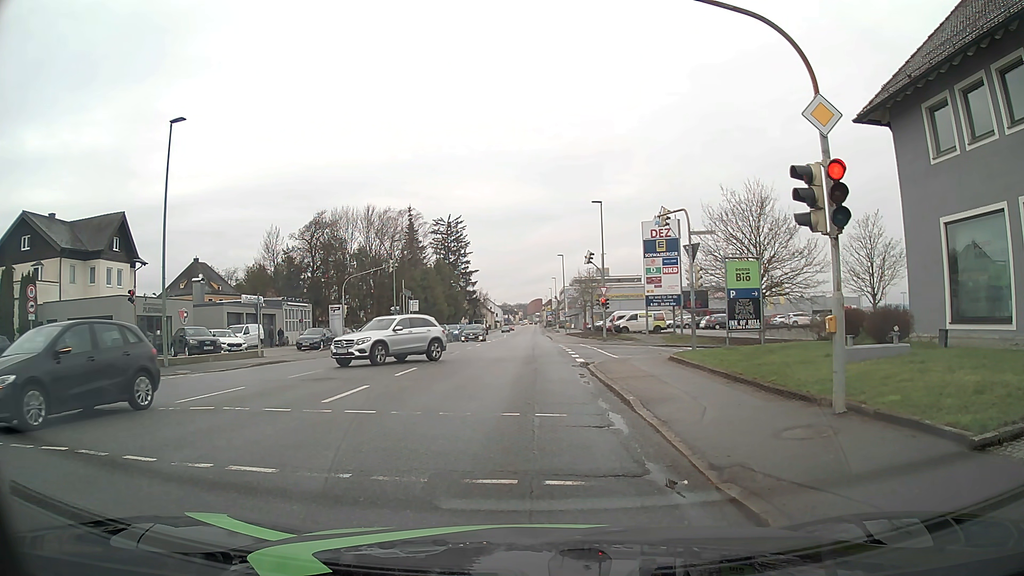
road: tertiary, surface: asphalt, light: Day
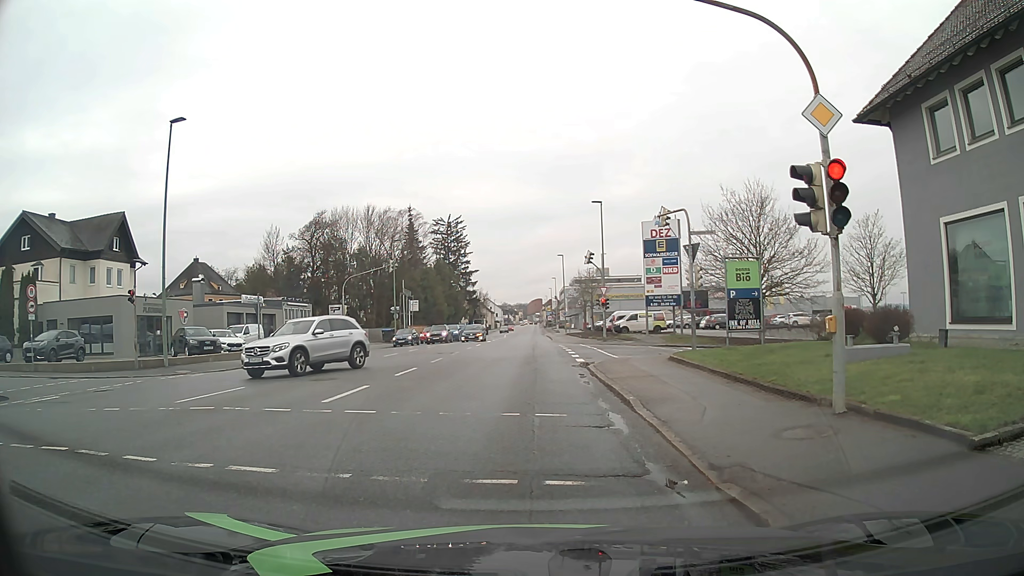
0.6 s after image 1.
(0.0, 0.0) m; 0°
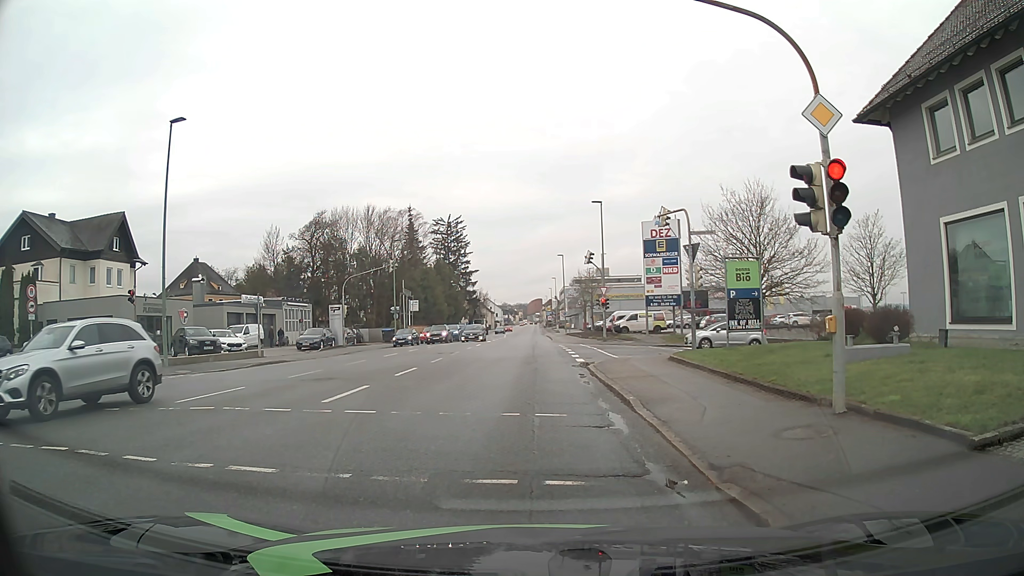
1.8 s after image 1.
(0.0, 0.0) m; 0°
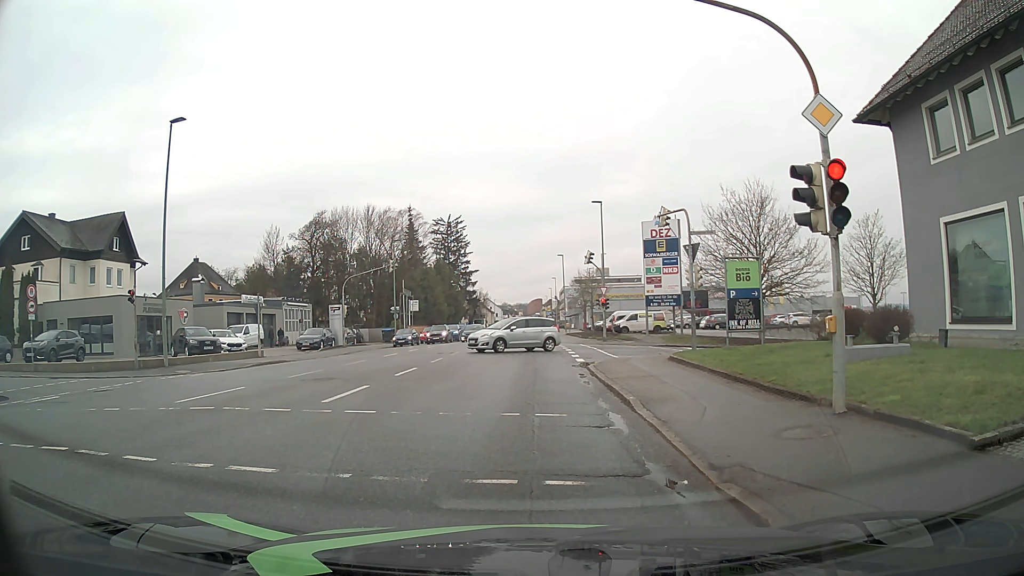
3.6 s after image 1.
(0.0, 0.0) m; 0°
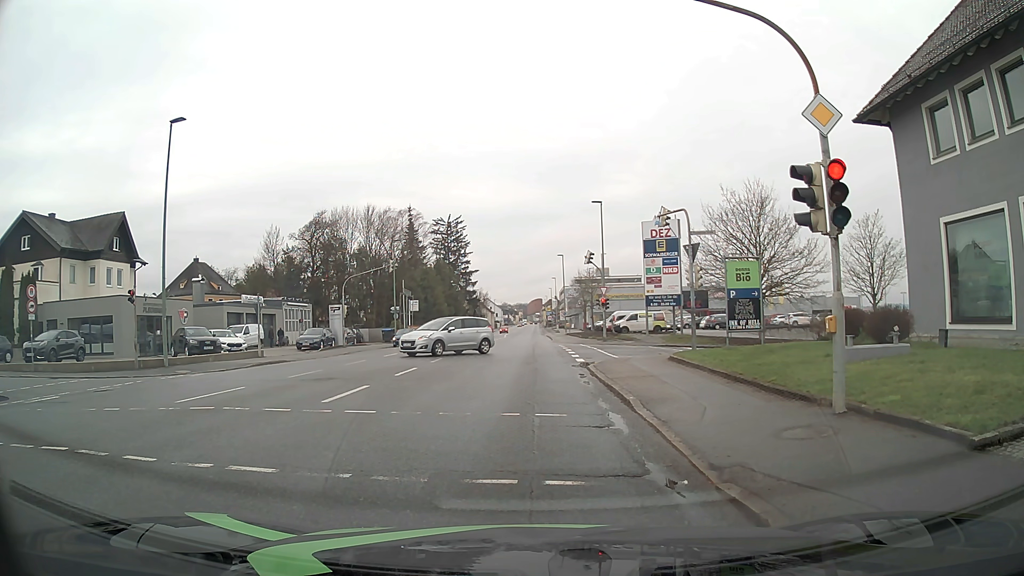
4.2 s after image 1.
(0.0, 0.0) m; 0°
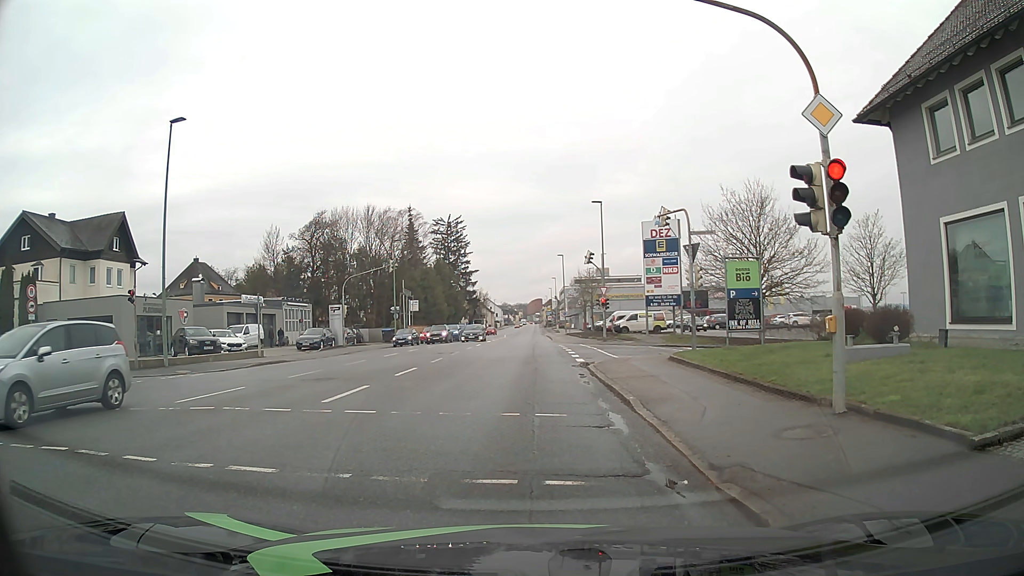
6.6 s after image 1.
(0.0, 0.0) m; 0°
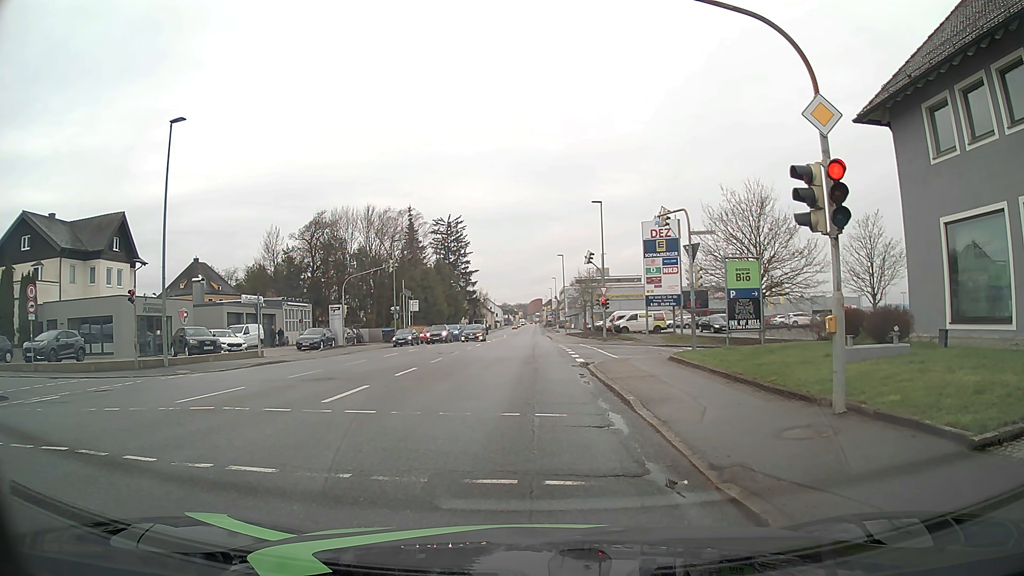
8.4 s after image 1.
(0.0, 0.0) m; 0°
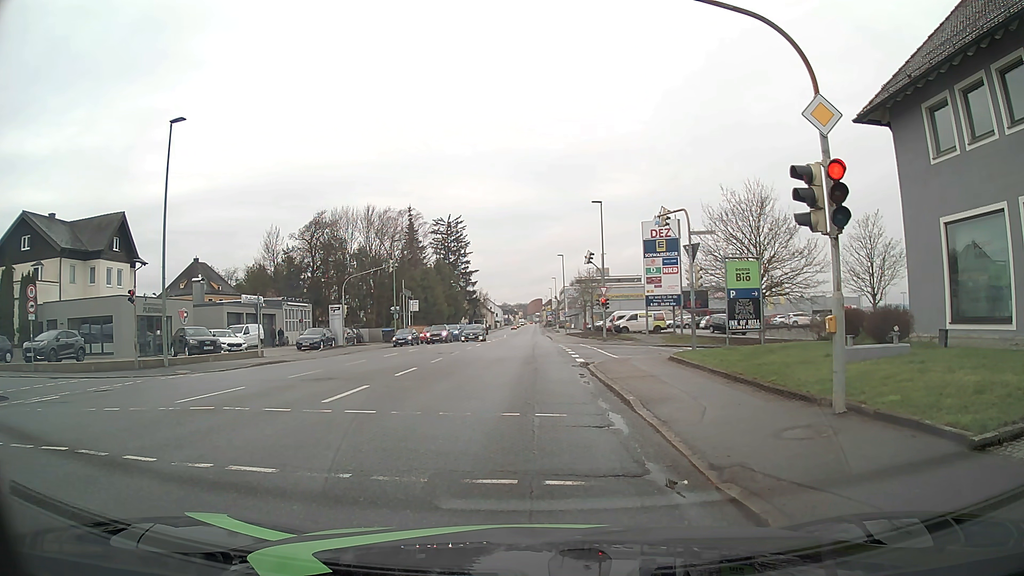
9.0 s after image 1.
(0.0, 0.0) m; 0°
